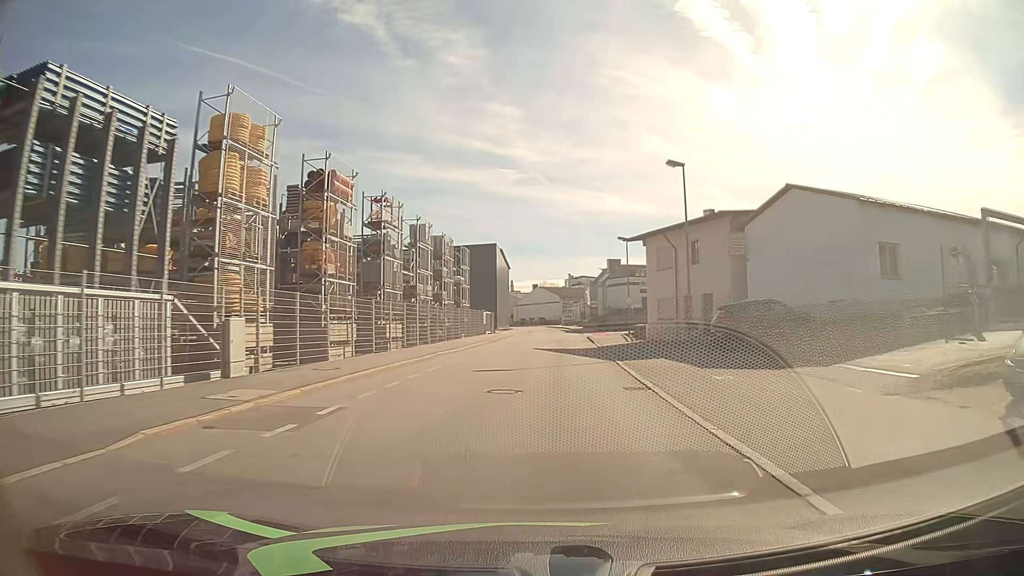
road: residential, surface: asphalt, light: Day
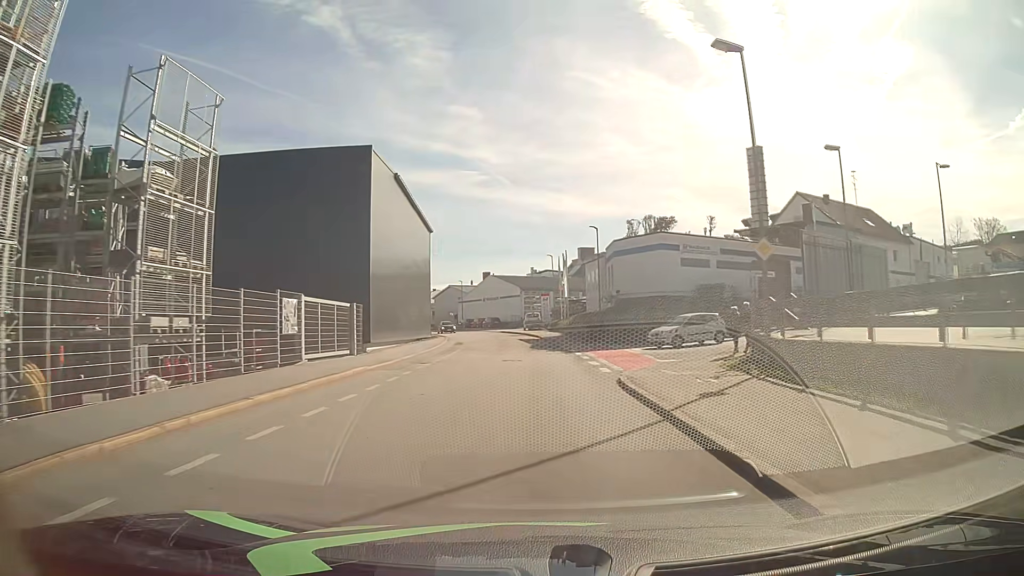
(+1.5, +40.6) m; +3°
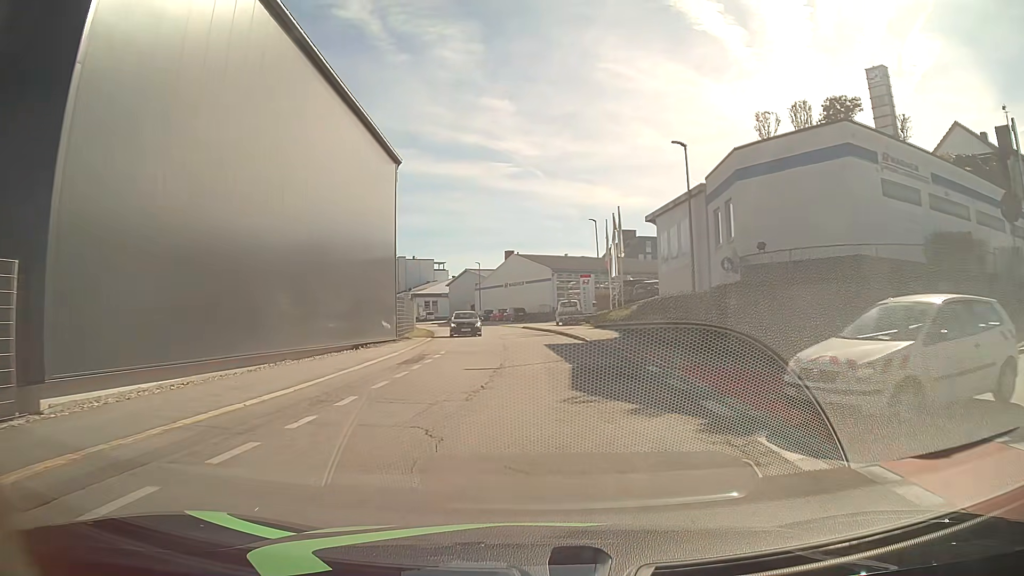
(-0.2, +21.5) m; -2°
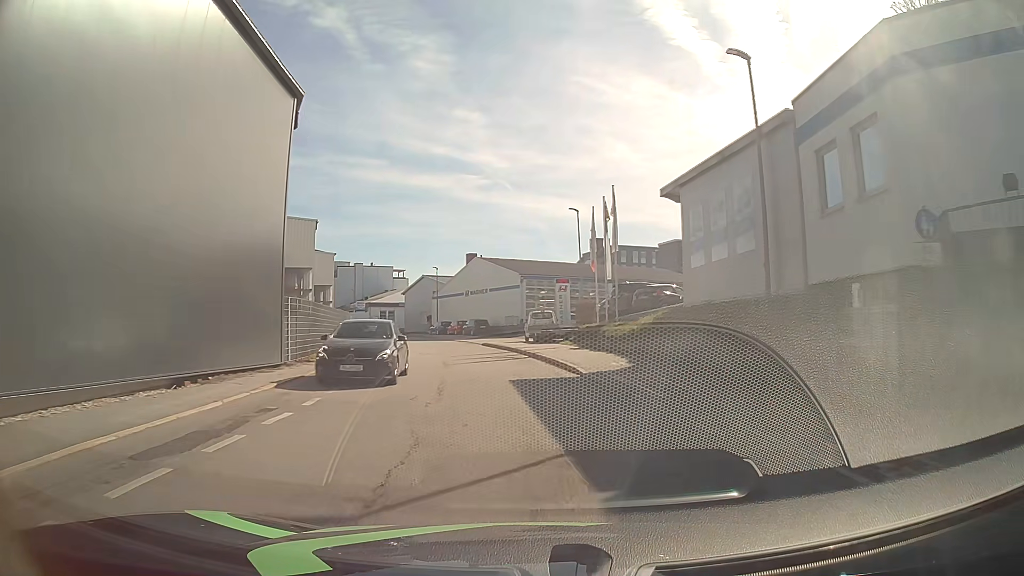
(-0.1, +11.3) m; +2°
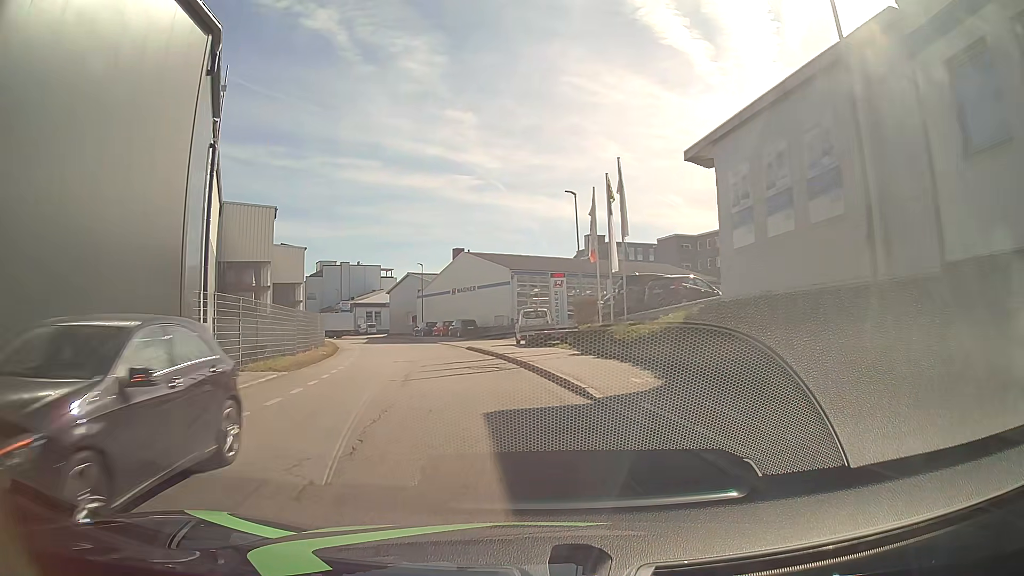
(+0.1, +5.7) m; 0°
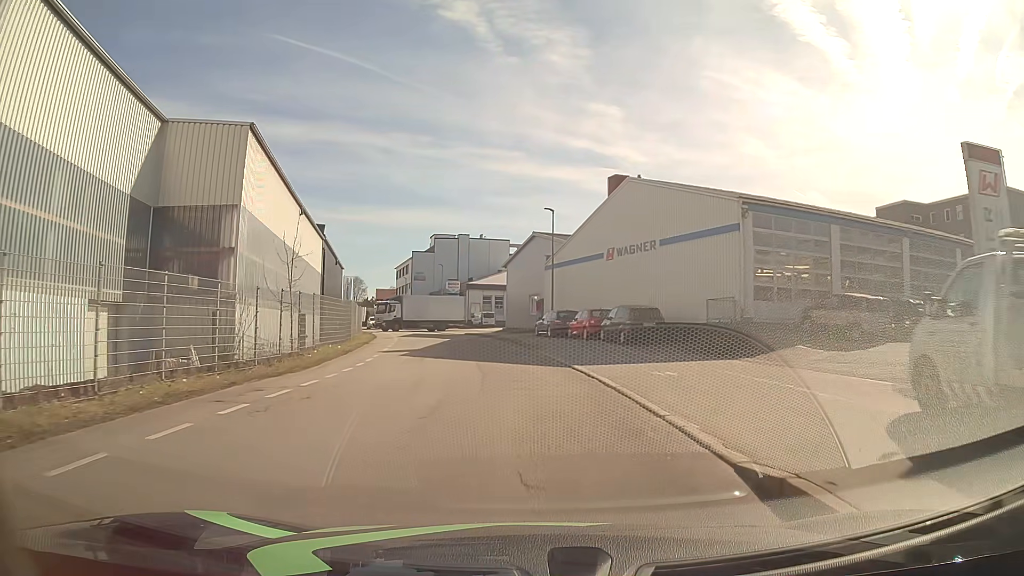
(-3.4, +31.3) m; -12°
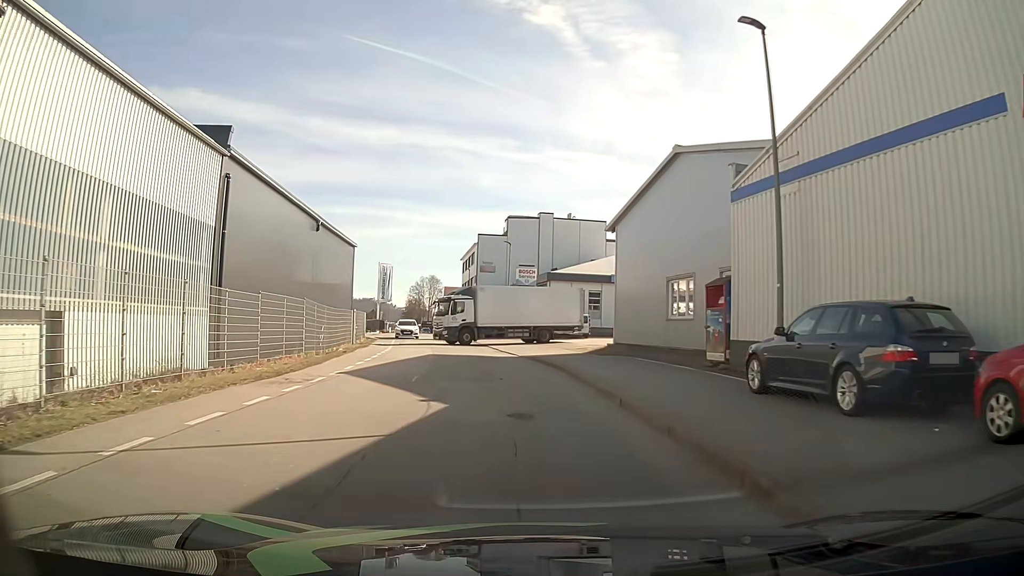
(-1.9, +27.5) m; -8°
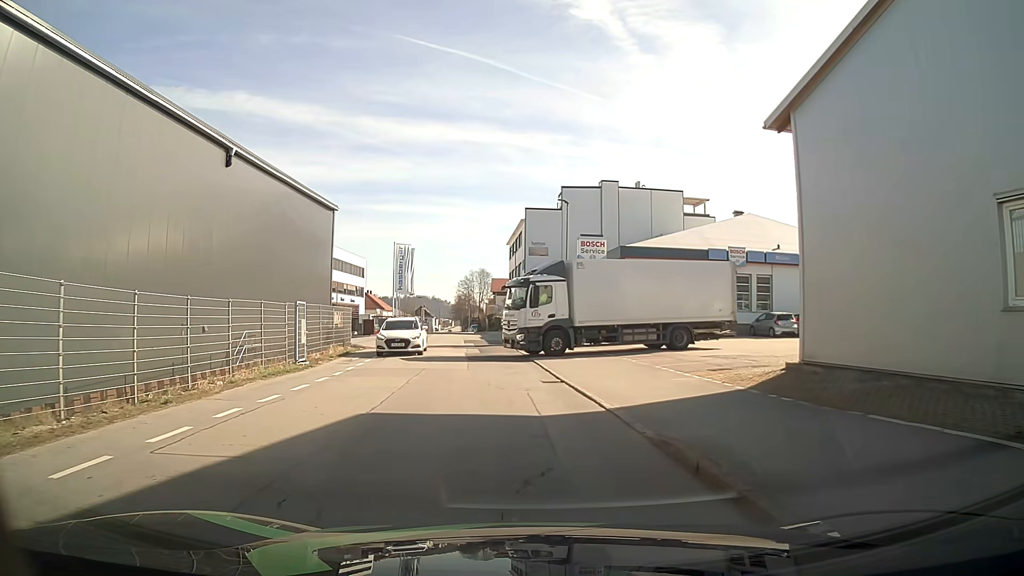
(-0.7, +17.3) m; -3°
(0, +10) (-1, +20) (-3, +30) (-4, +40) (-5, +50) (-6, +60) (-8, +70) (-9, +79) (-10, +89) (-12, +99) m
